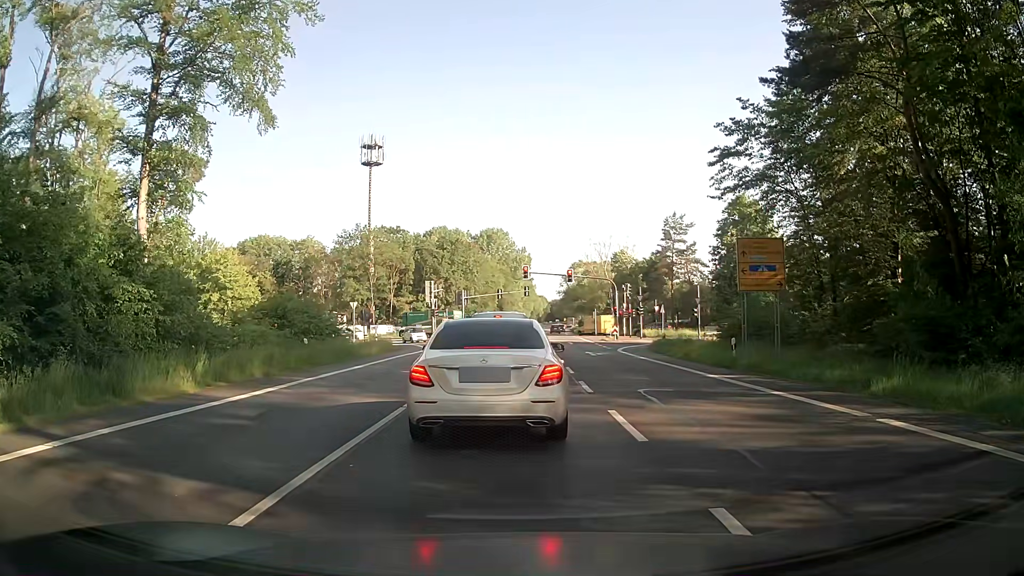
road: primary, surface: asphalt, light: Day
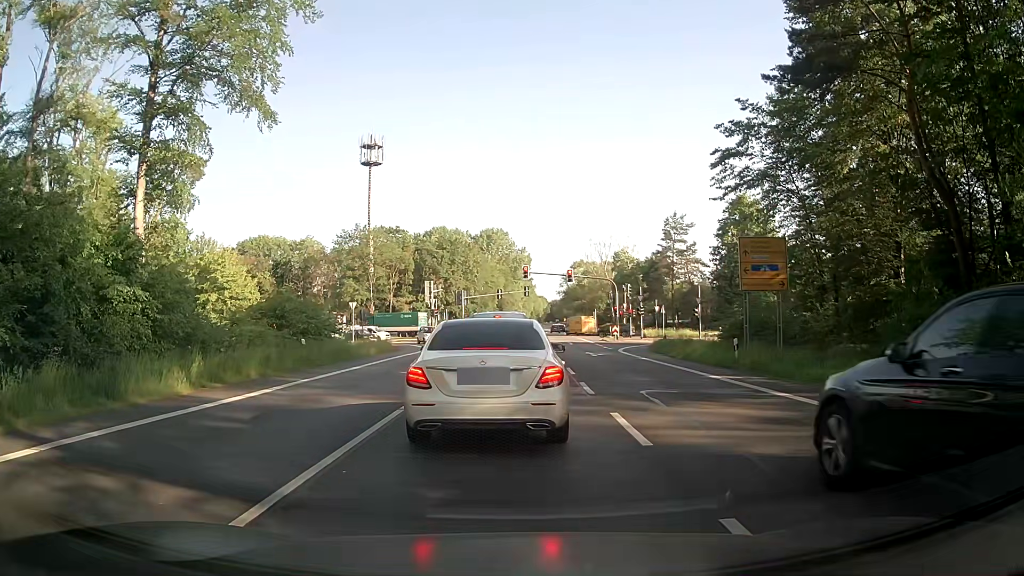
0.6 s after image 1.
(0.0, +0.3) m; 0°
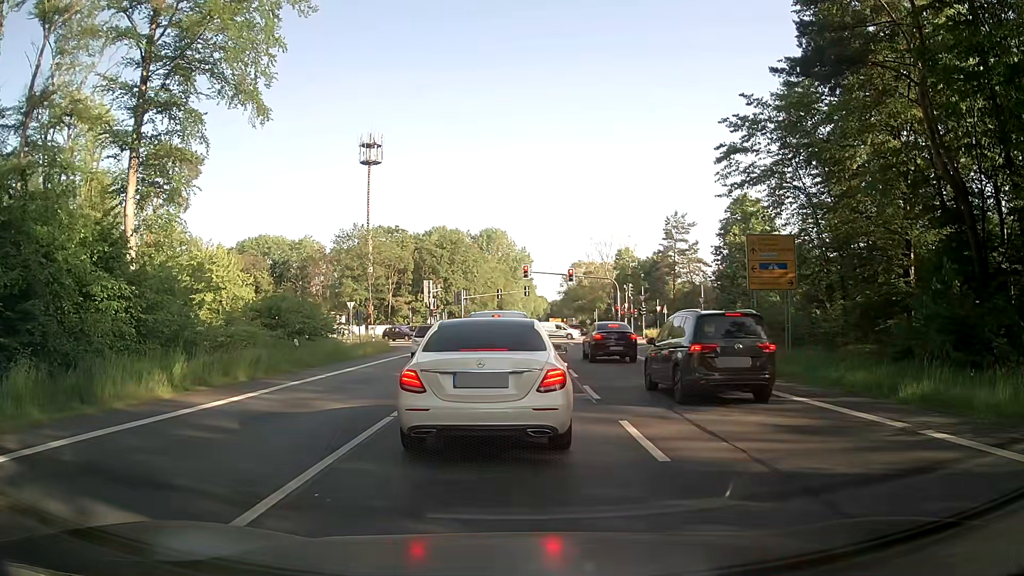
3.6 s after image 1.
(0.0, +0.9) m; 0°
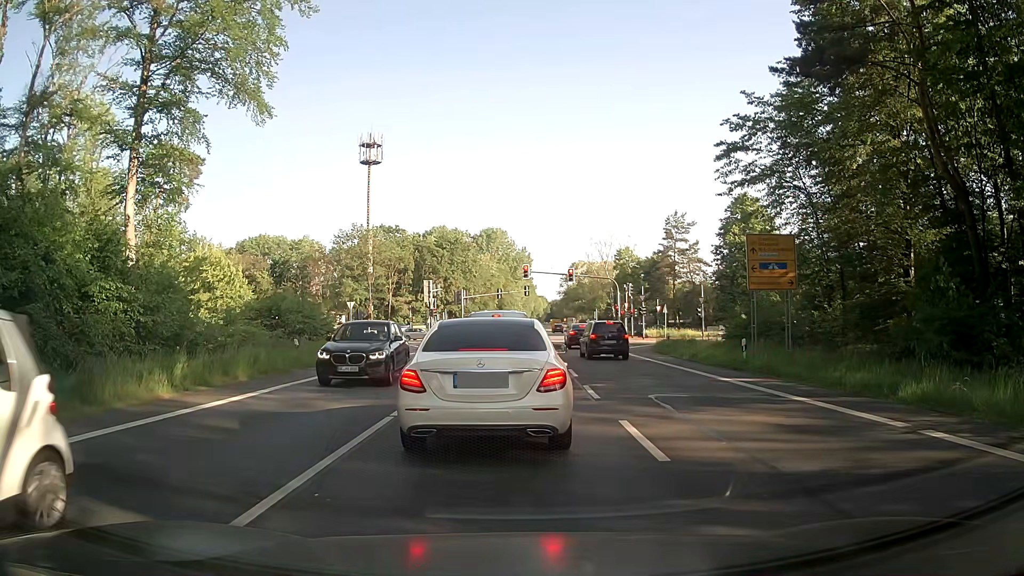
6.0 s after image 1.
(0.0, +0.1) m; 0°
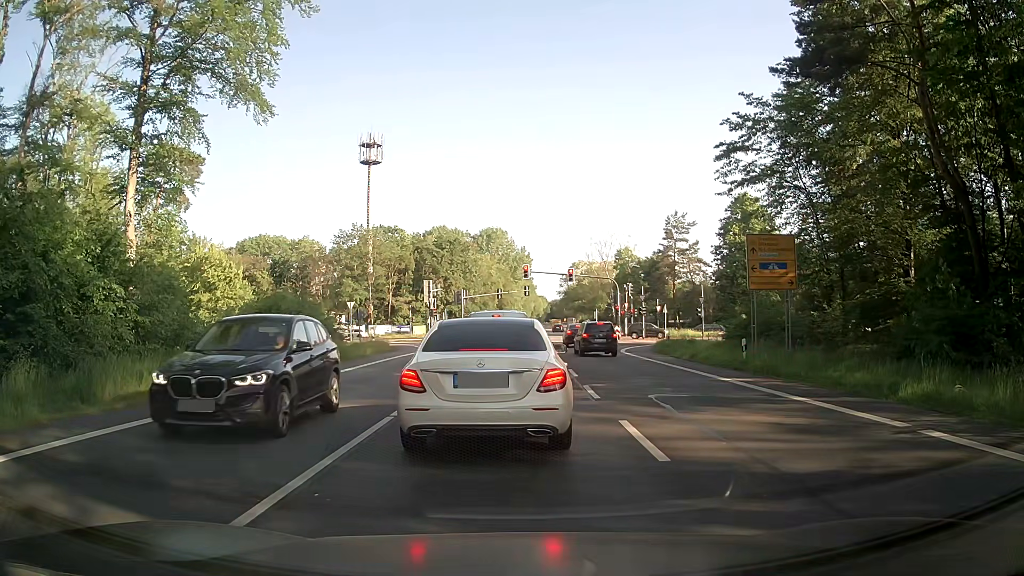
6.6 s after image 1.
(0.0, 0.0) m; 0°
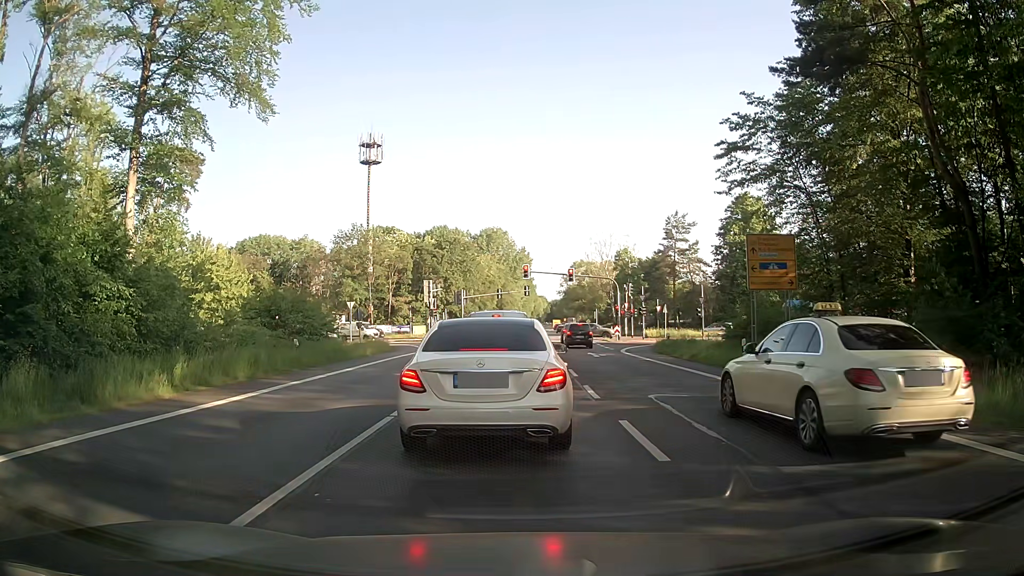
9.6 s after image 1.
(0.0, 0.0) m; 0°
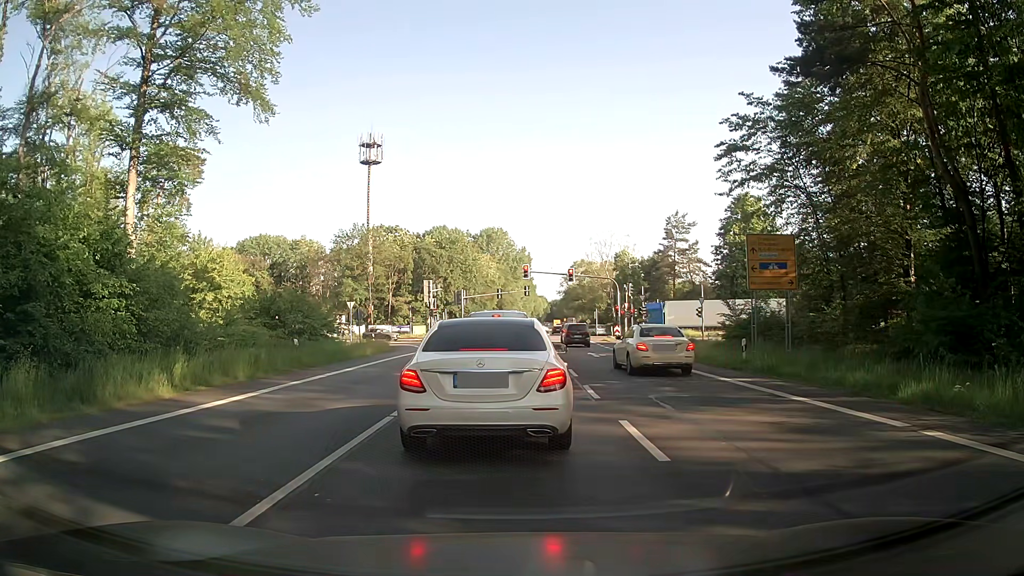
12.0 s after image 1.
(0.0, 0.0) m; 0°
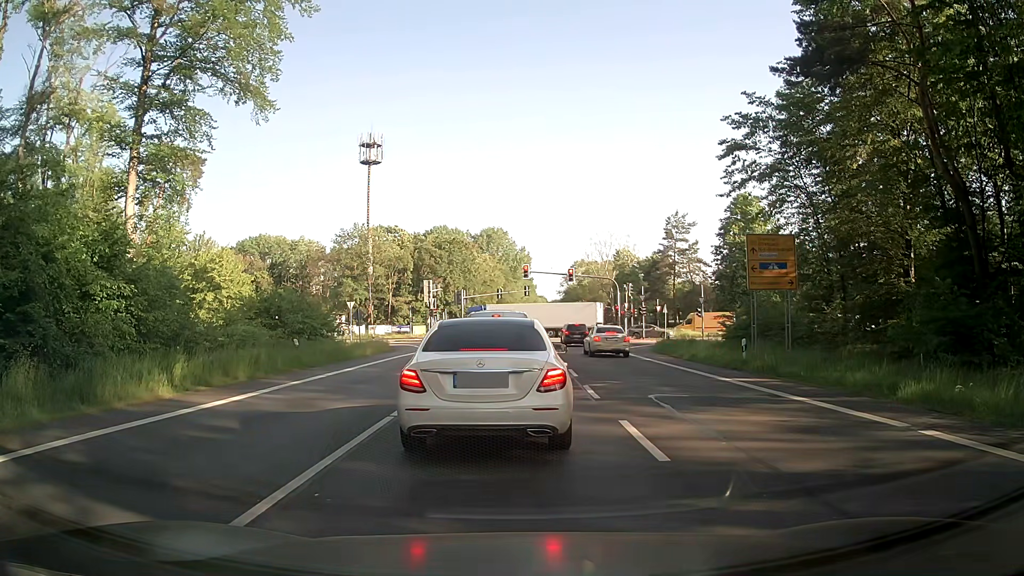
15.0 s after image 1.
(0.0, 0.0) m; 0°
